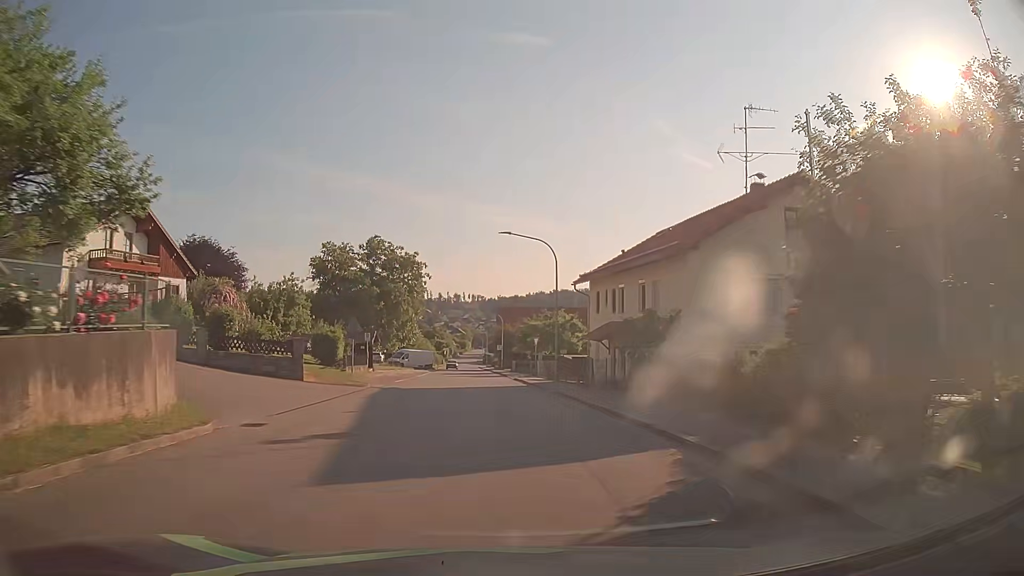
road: tertiary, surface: asphalt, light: Day
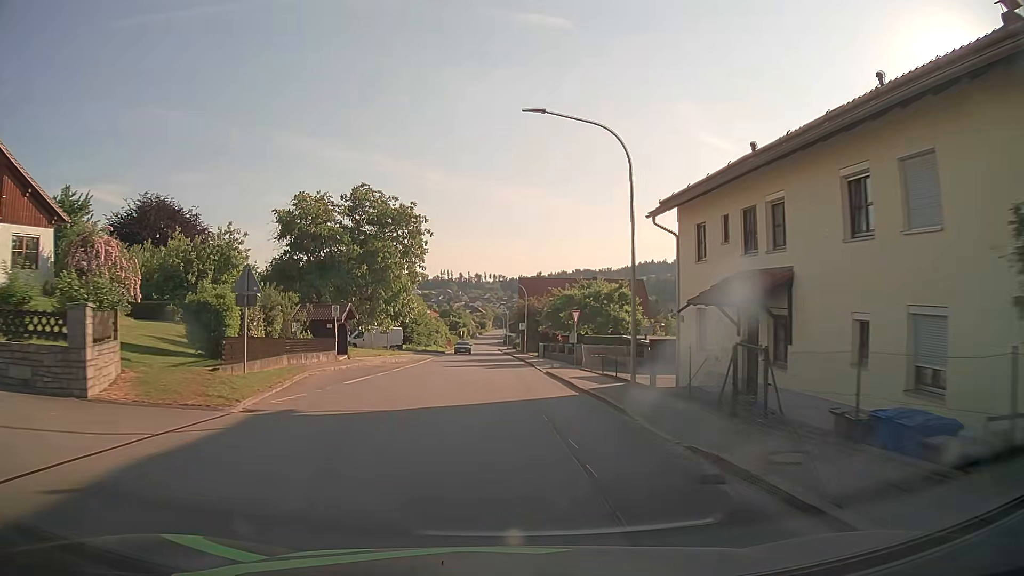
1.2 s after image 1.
(-0.2, +15.9) m; -1°
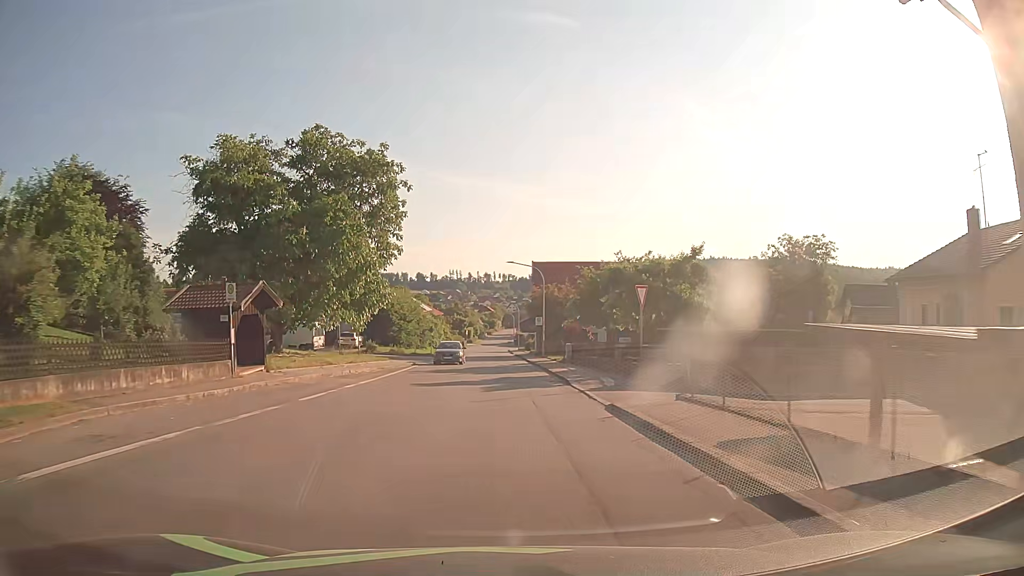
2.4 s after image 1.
(-0.2, +15.9) m; -1°
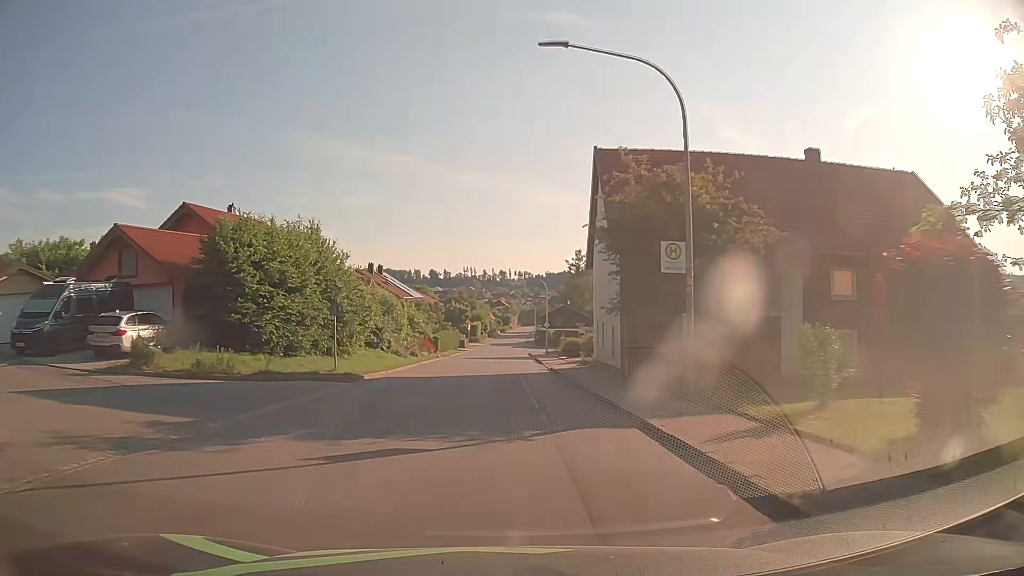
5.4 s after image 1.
(-0.4, +38.5) m; -1°
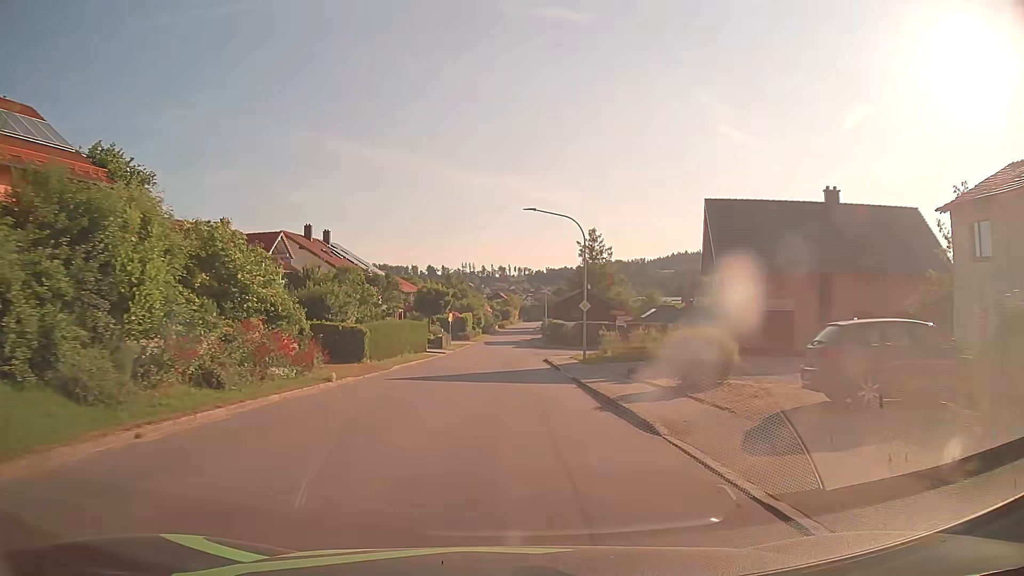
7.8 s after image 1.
(0.0, +30.5) m; 0°
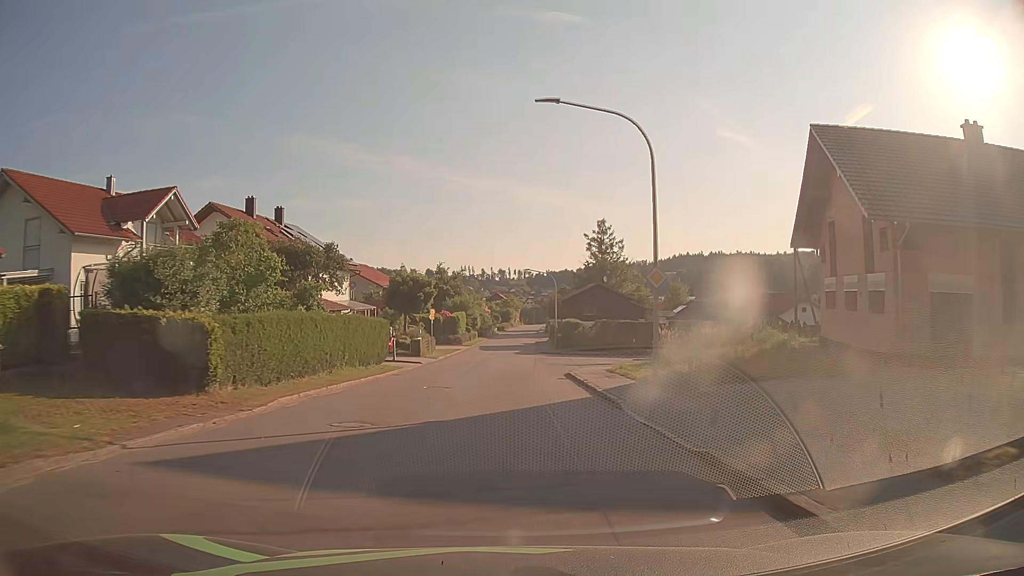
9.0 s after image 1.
(-0.1, +15.3) m; 0°
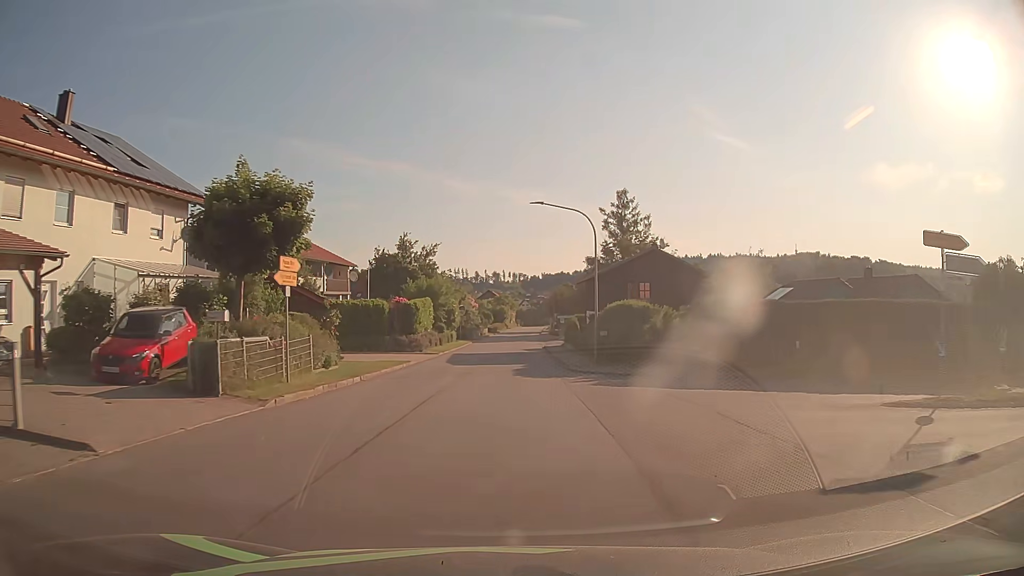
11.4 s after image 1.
(+0.1, +30.5) m; 0°
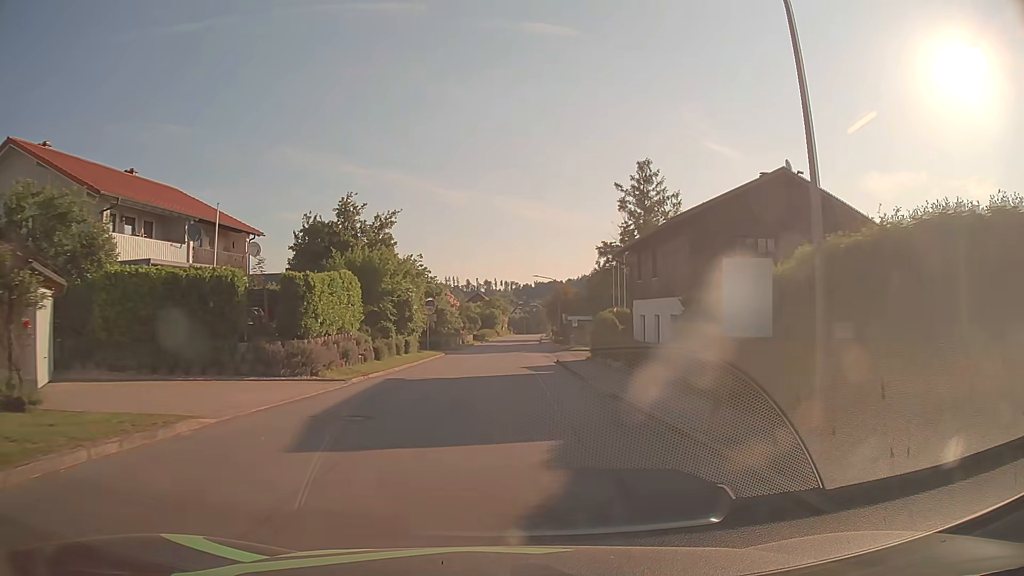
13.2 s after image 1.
(+0.1, +22.8) m; +1°
(0, +10) (0, +20) (0, +30) (+1, +40) (+1, +50) (+1, +60) (+1, +70) (+2, +80) (+2, +90) (+3, +100) m
